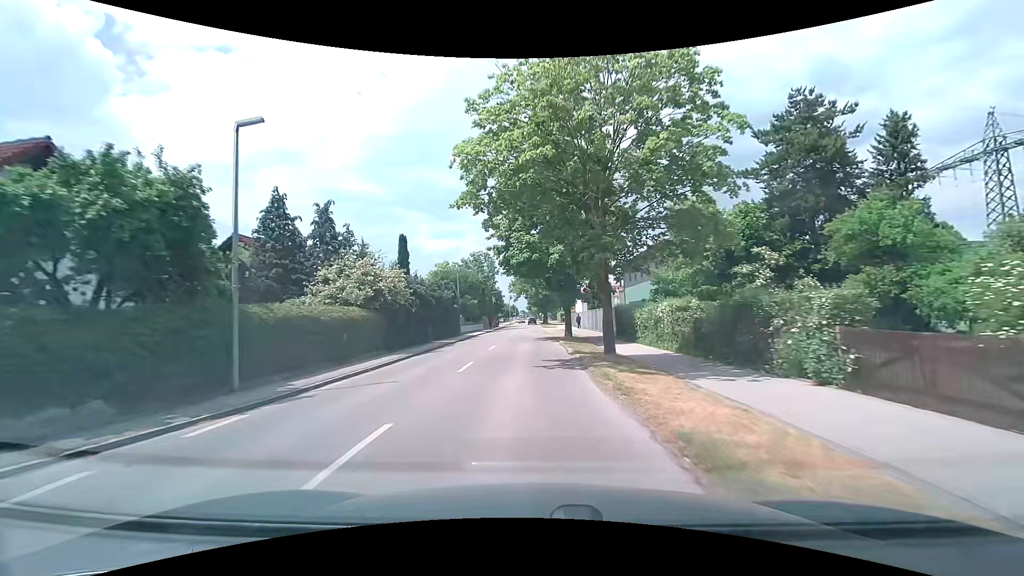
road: tertiary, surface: asphalt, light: Day
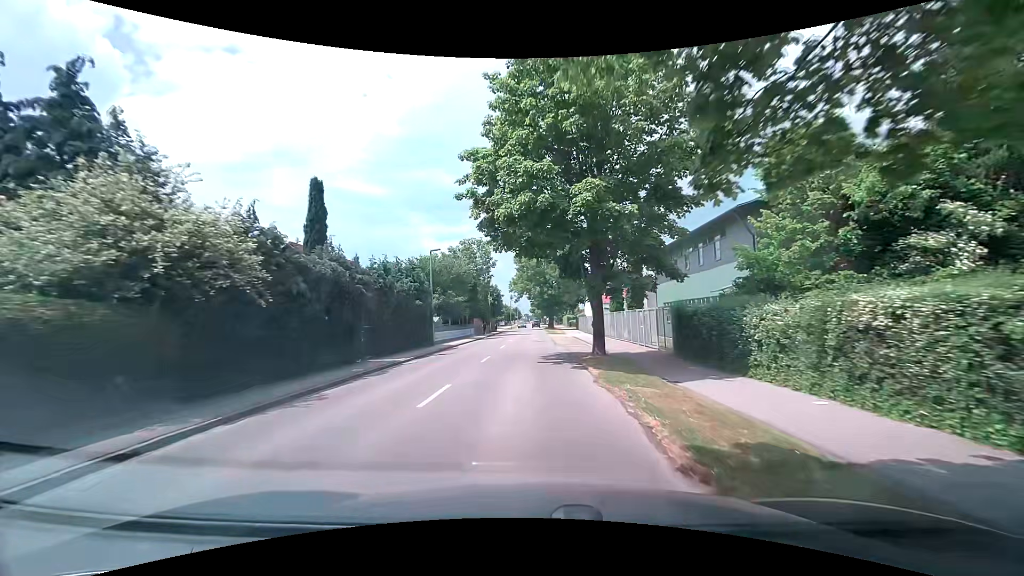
(-0.1, +13.6) m; 0°
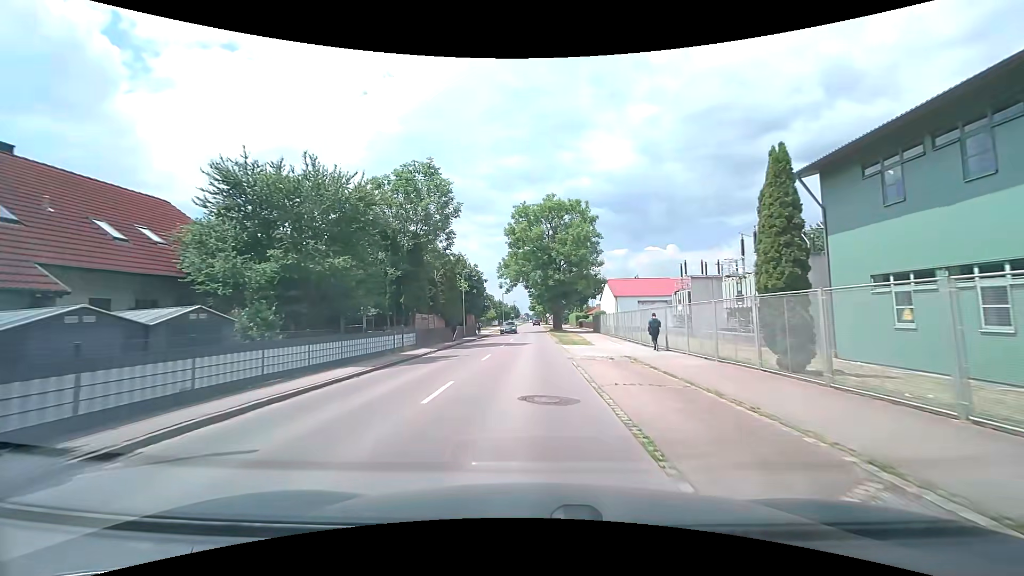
(-0.1, +26.9) m; +1°
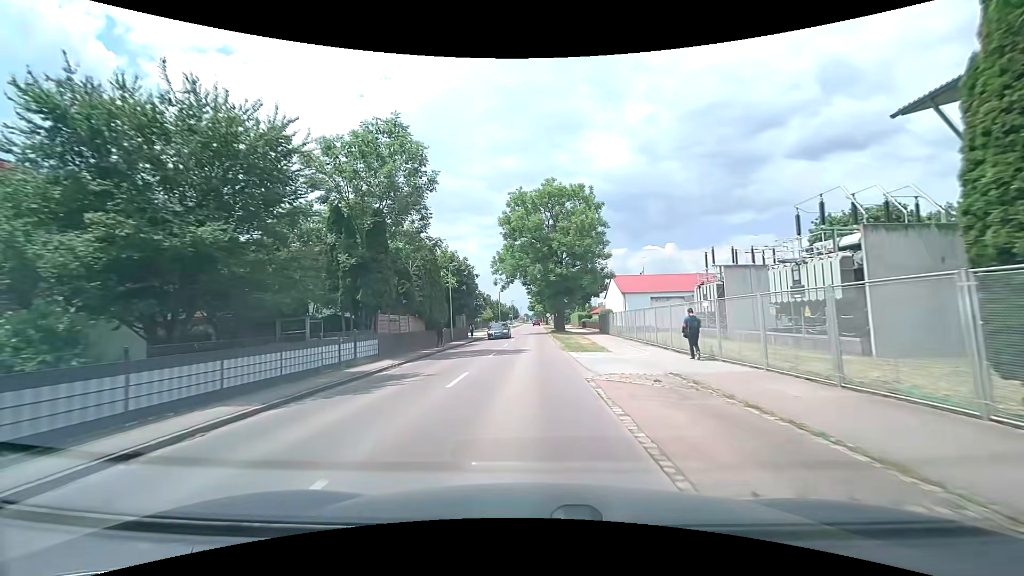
(-0.1, +6.7) m; -1°
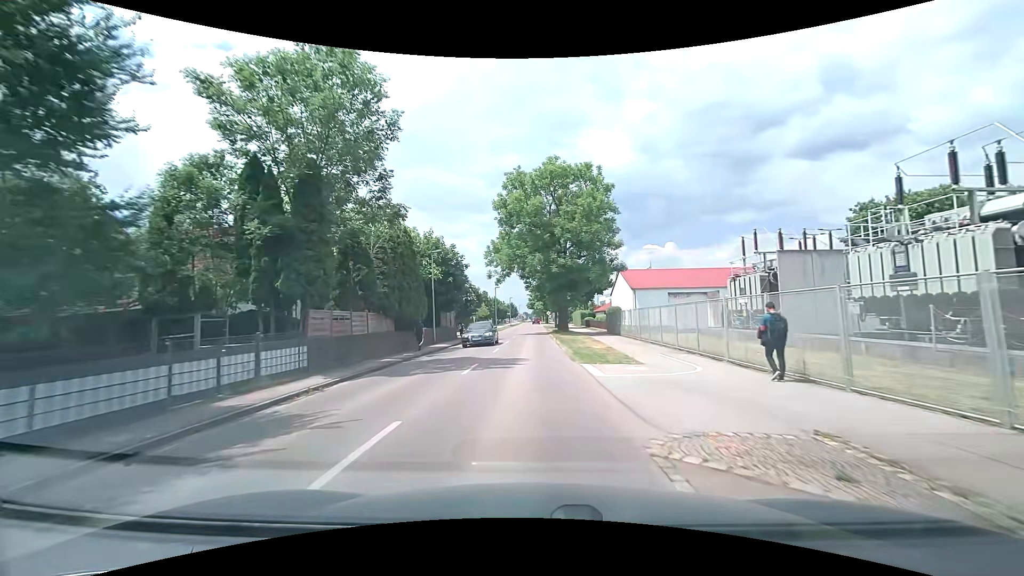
(0.0, +6.6) m; 0°
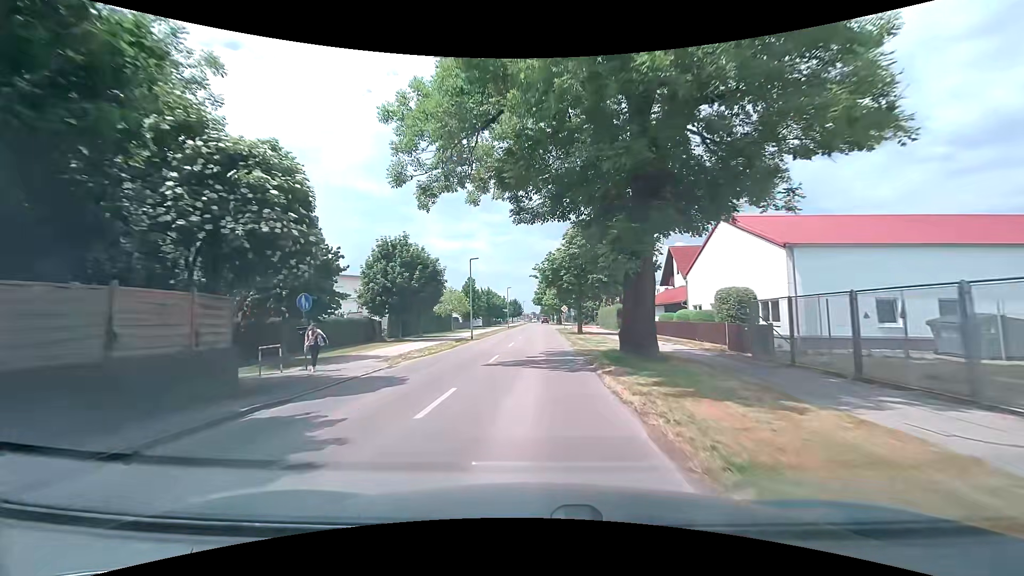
(0.0, +32.9) m; -1°
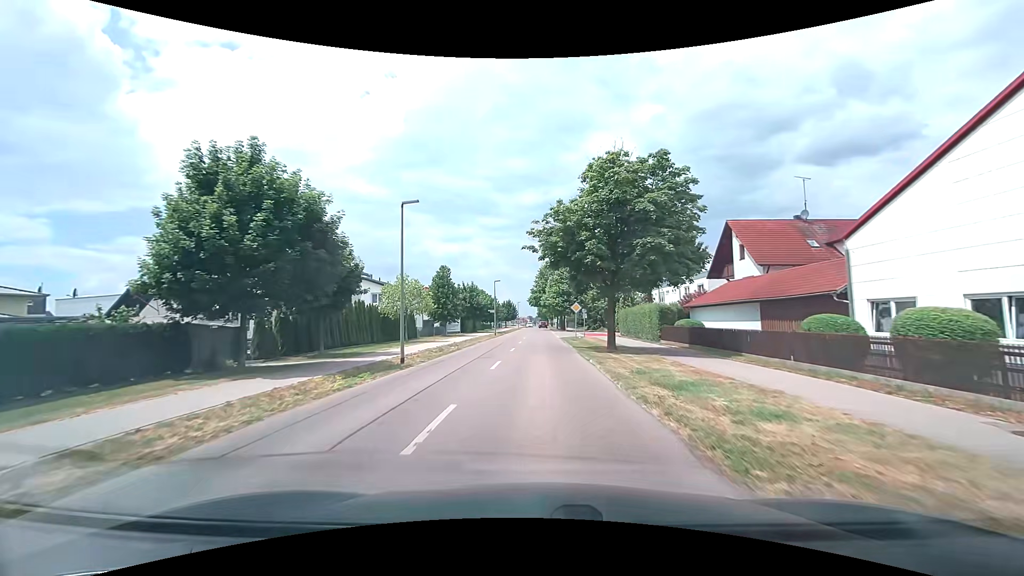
(-0.1, +19.6) m; 0°
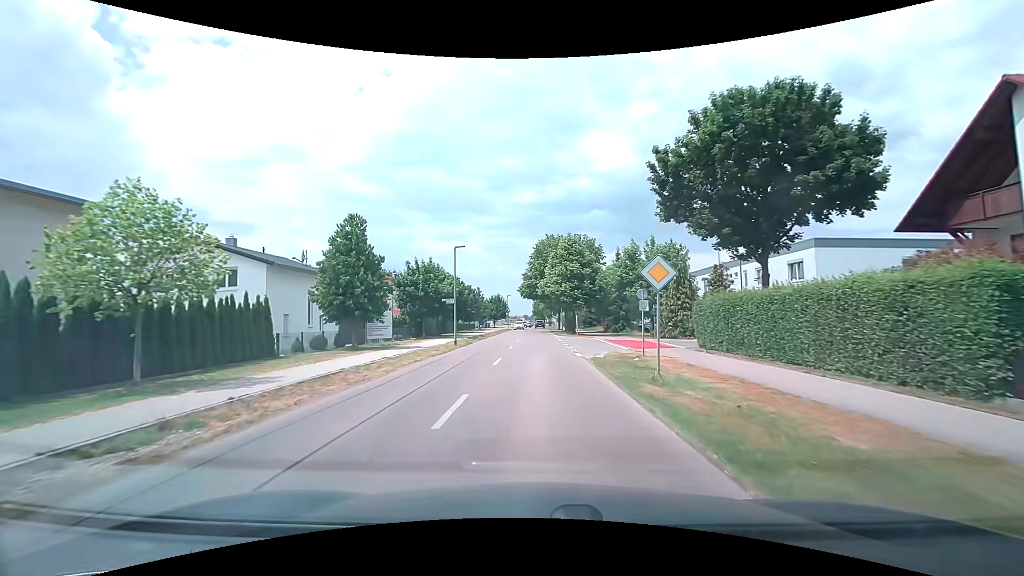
(+0.3, +26.0) m; 0°
(0, +10) (0, +20) (0, +30) (+1, +40) (+1, +50) (+1, +60) (+1, +70) (+1, +80) (+1, +90) (+1, +100) m
